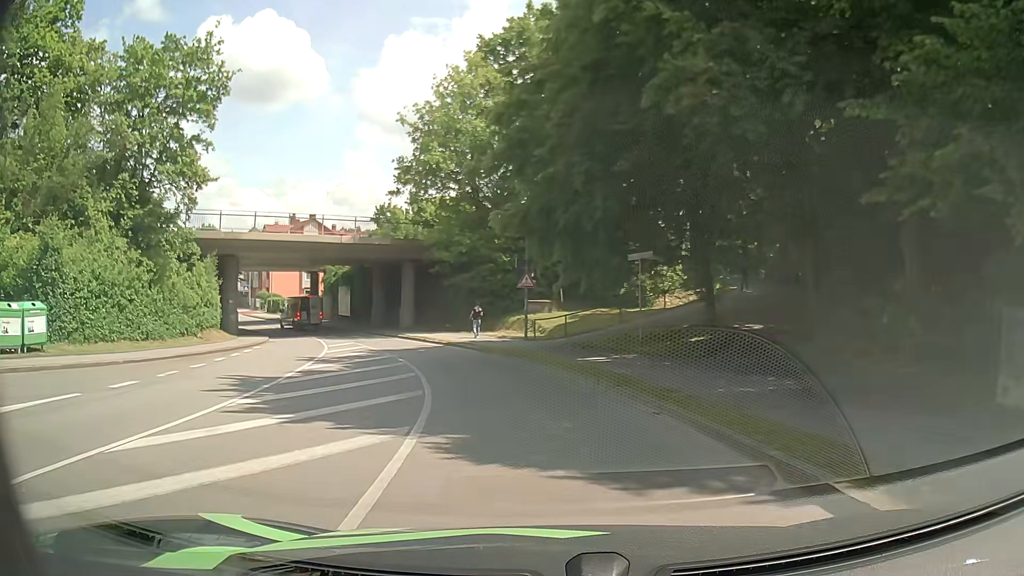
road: unclassified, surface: asphalt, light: Day
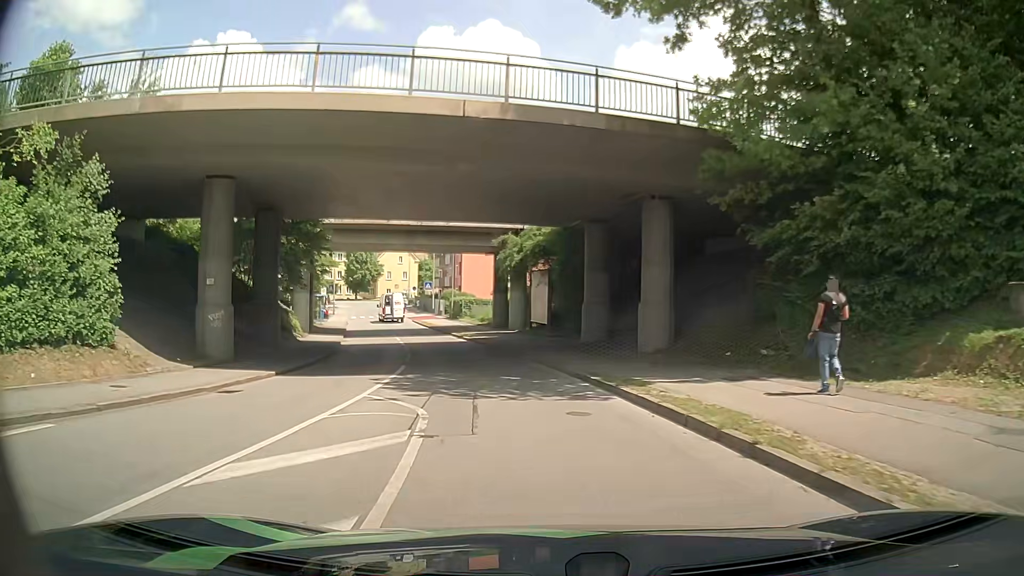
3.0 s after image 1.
(-5.1, +27.0) m; -20°
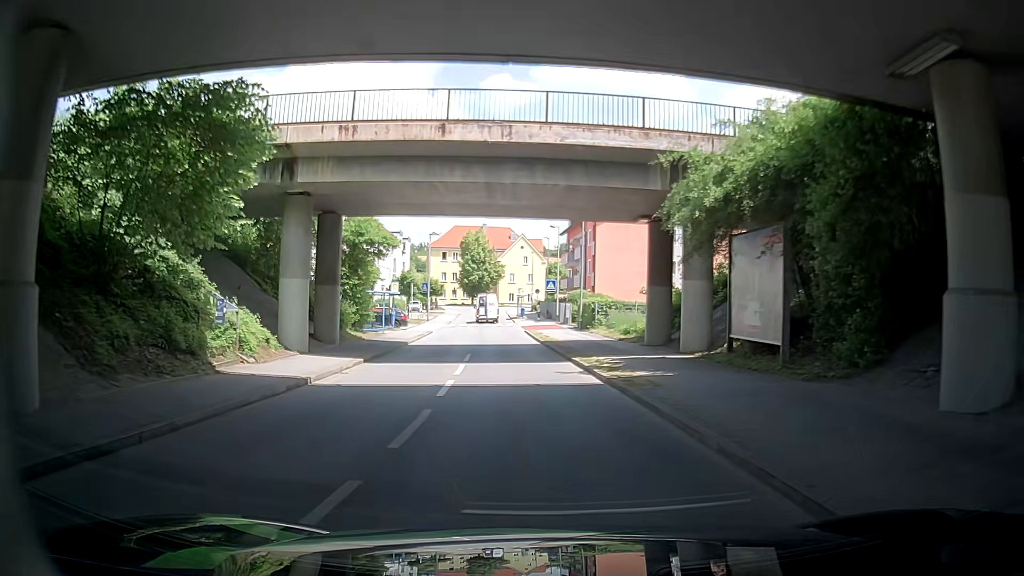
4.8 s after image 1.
(-2.0, +18.3) m; -12°
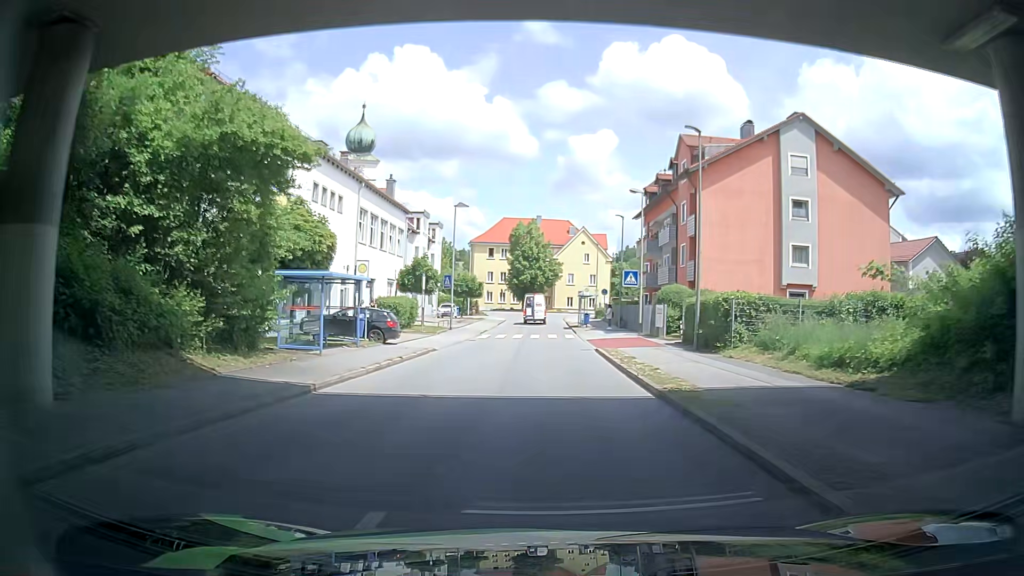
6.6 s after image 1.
(+0.6, +19.0) m; -4°
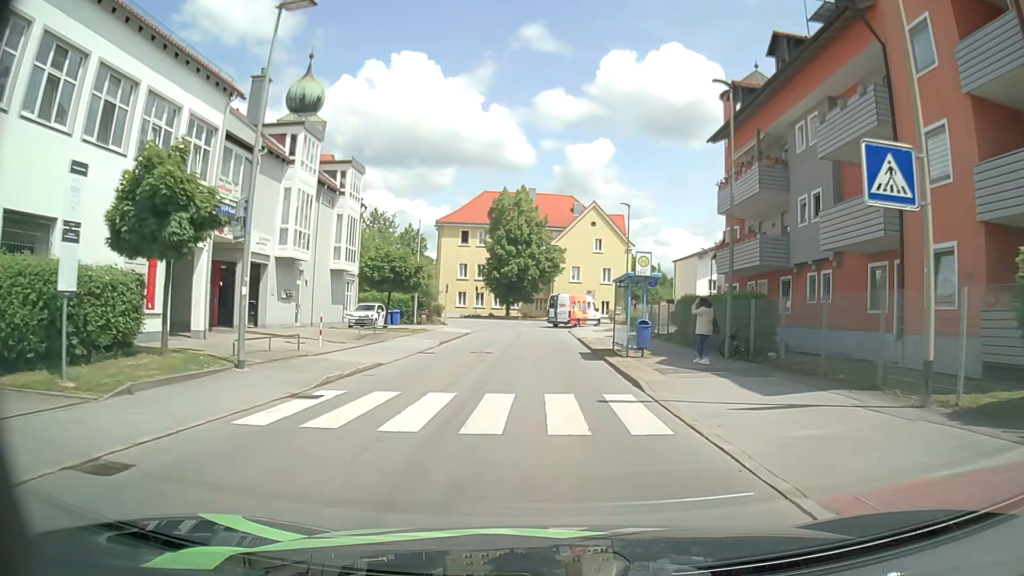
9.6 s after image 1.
(-0.3, +30.0) m; -1°
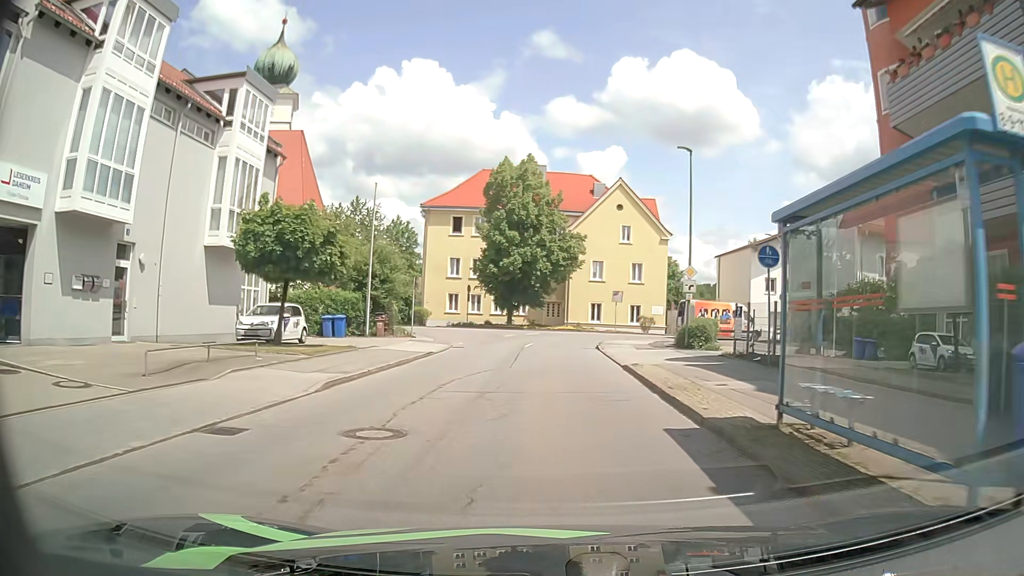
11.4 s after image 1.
(-0.1, +16.0) m; -1°
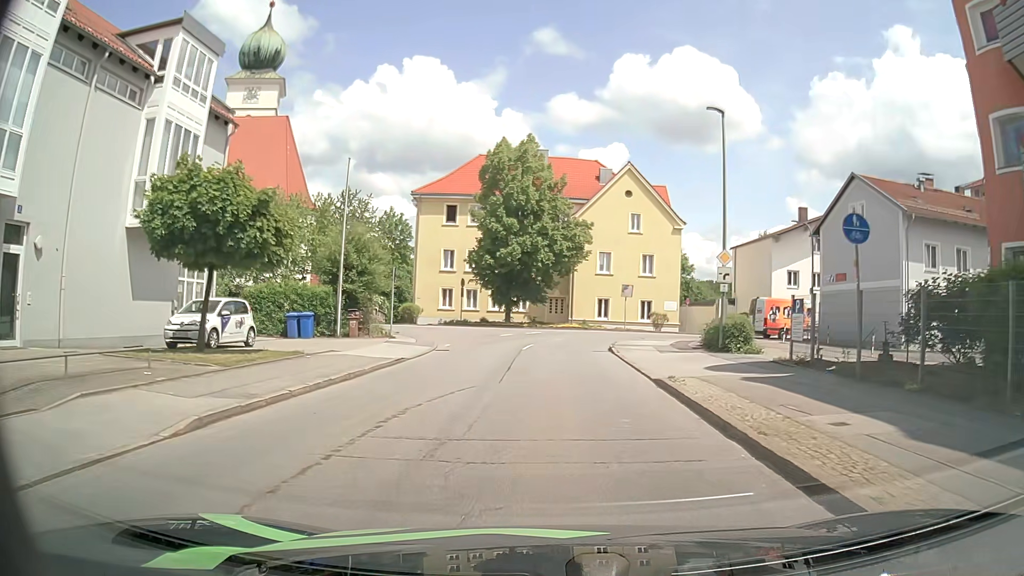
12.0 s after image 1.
(0.0, +5.0) m; 0°
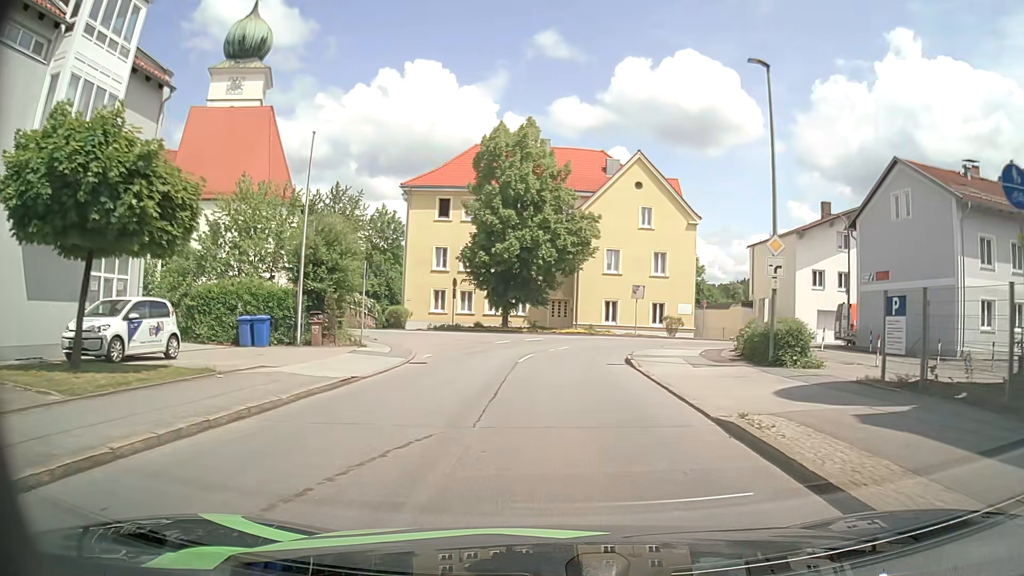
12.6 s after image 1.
(0.0, +4.9) m; 0°
(0, +10) (0, +20) (+3, +30) (+10, +36) (+20, +39) (+30, +40) (+40, +41) (+50, +42) (+60, +41) (+70, +41) m
